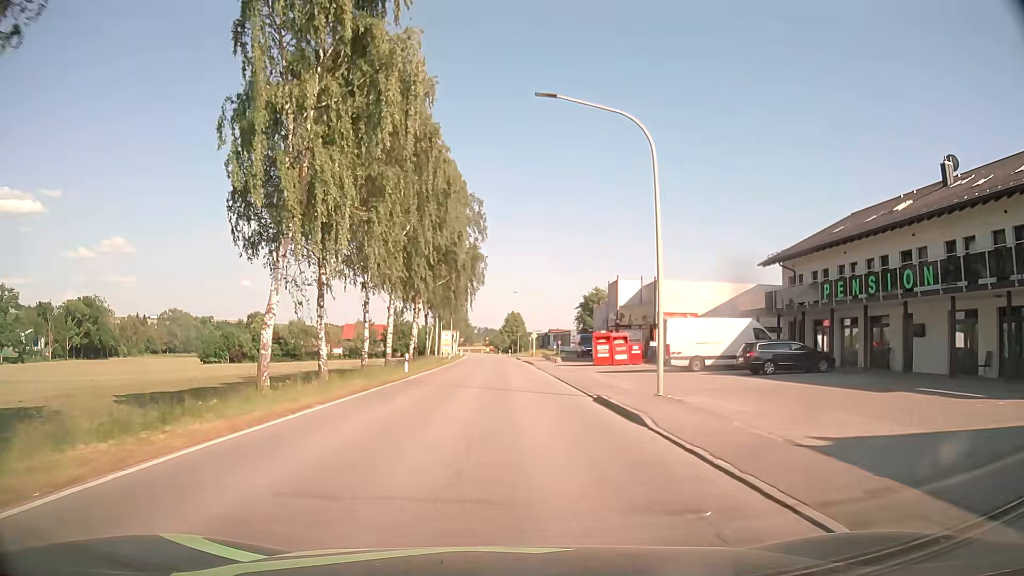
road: secondary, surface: asphalt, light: Day
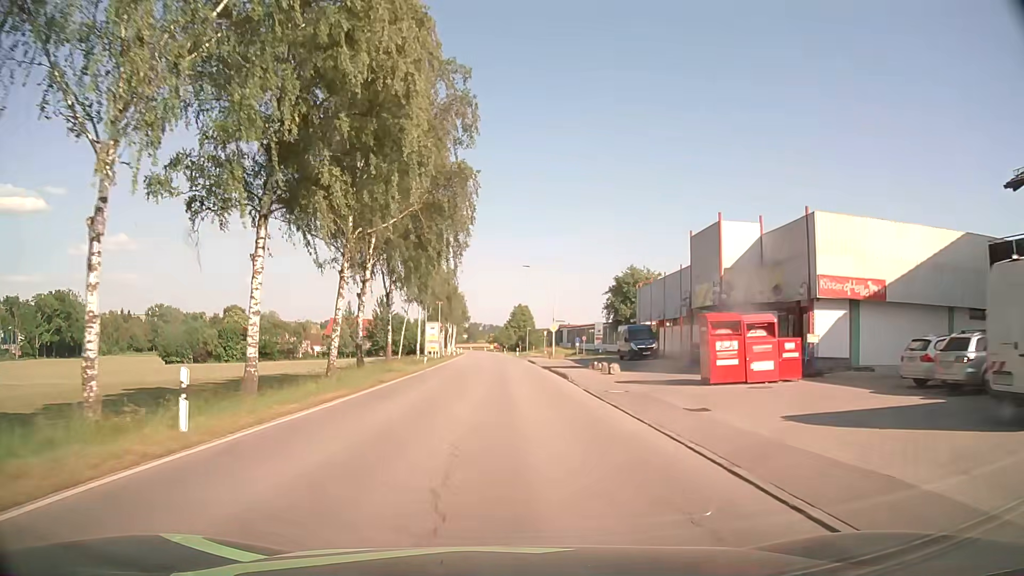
(-0.2, +24.9) m; 0°
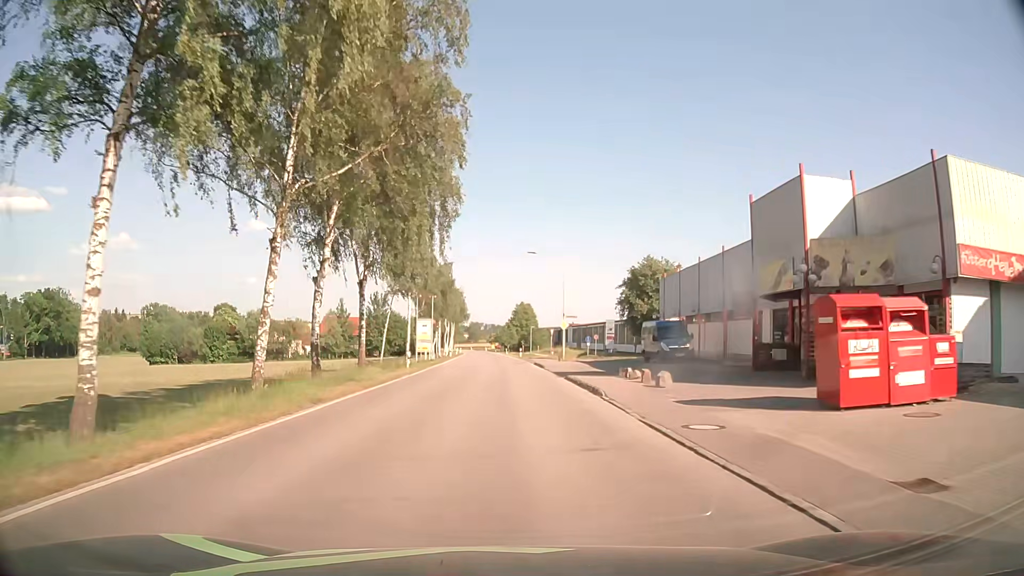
(0.0, +8.5) m; 0°
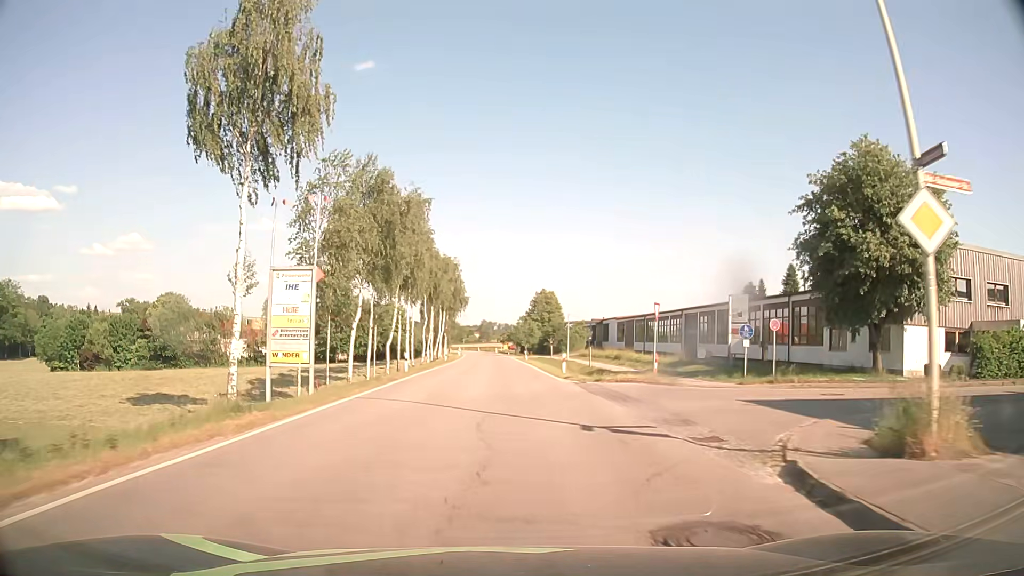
(-0.4, +42.2) m; -1°
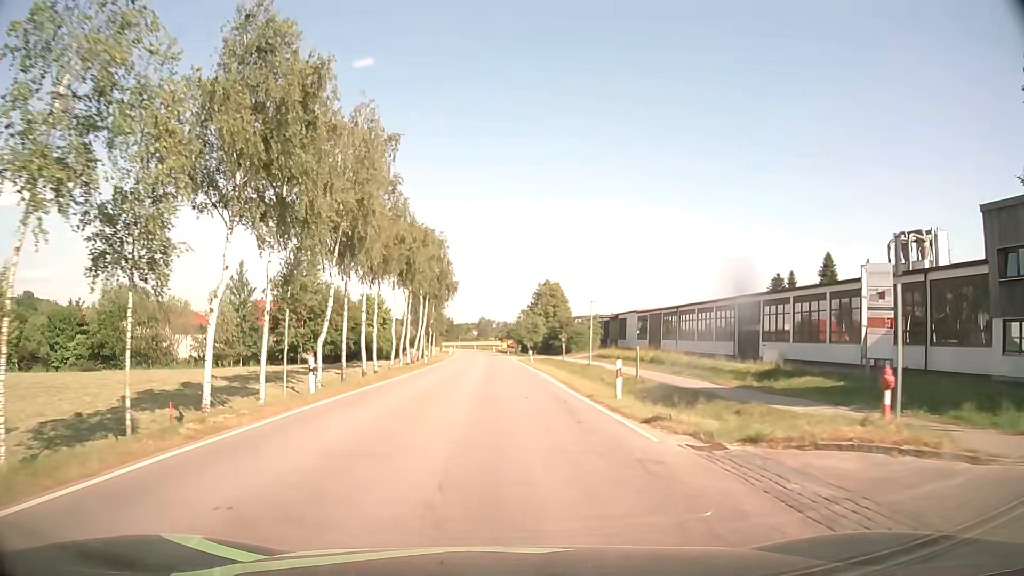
(0.0, +16.7) m; 0°
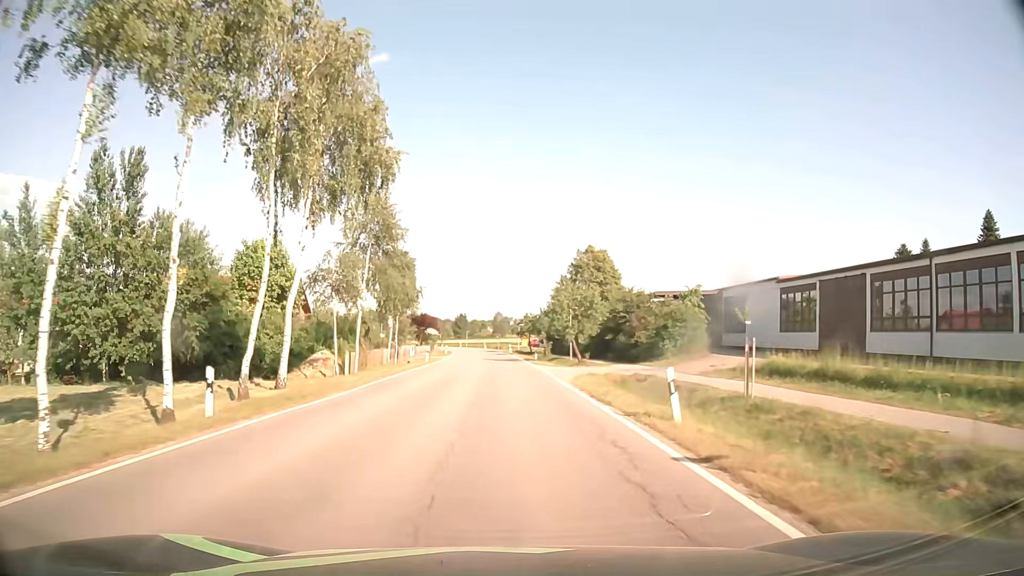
(-0.6, +41.8) m; -3°
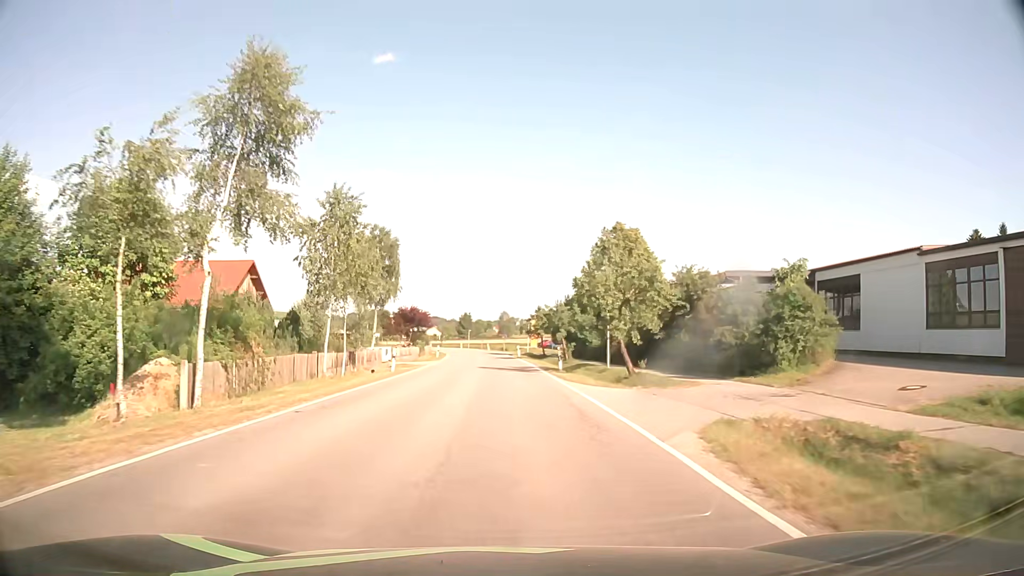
(+0.2, +17.0) m; 0°
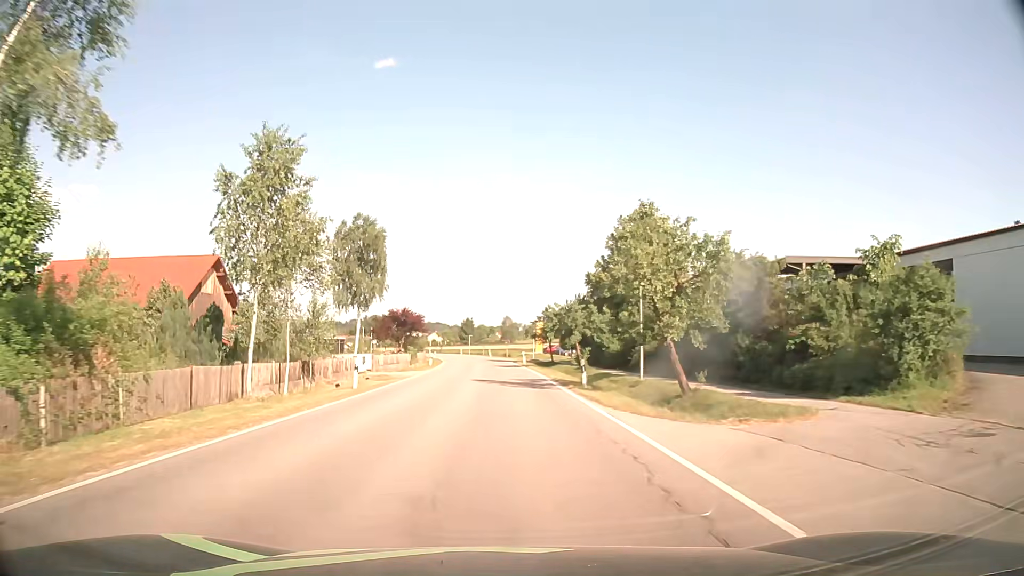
(0.0, +8.6) m; 0°
(0, +10) (0, +20) (0, +30) (-1, +40) (-1, +50) (-1, +60) (-2, +70) (-3, +80) (-4, +90) (-5, +100) m
